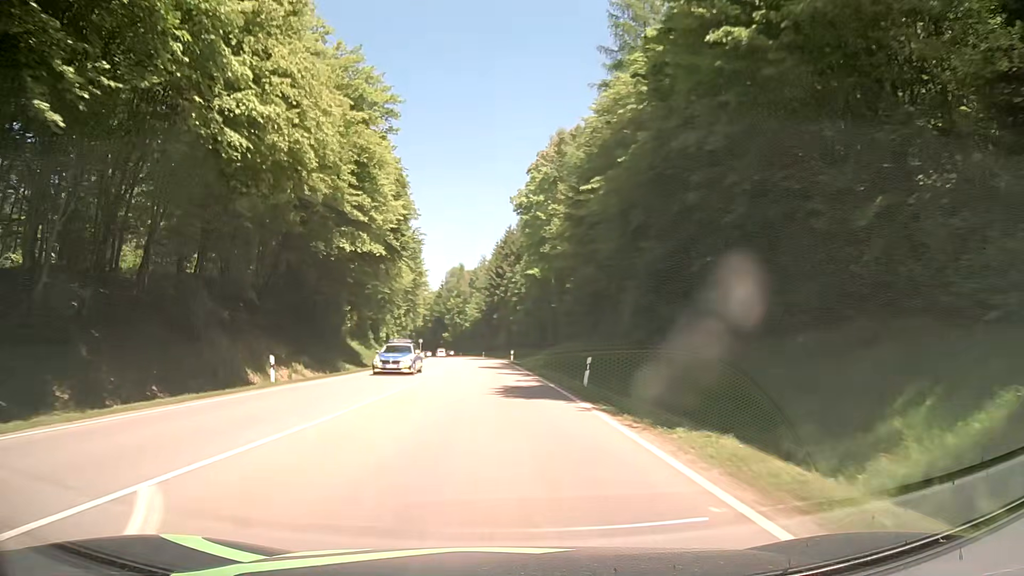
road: secondary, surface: asphalt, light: Day
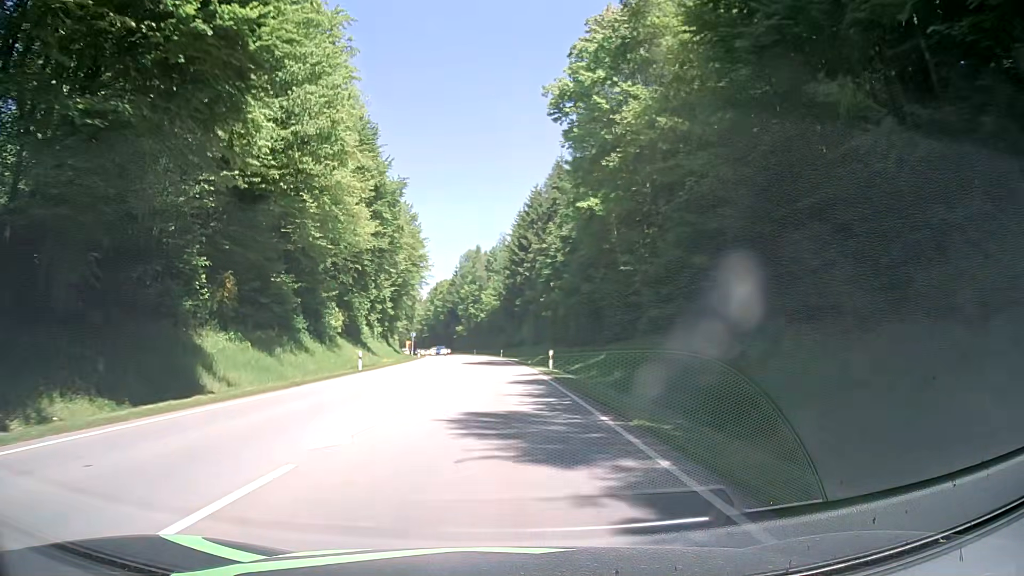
(-0.6, +32.5) m; -2°
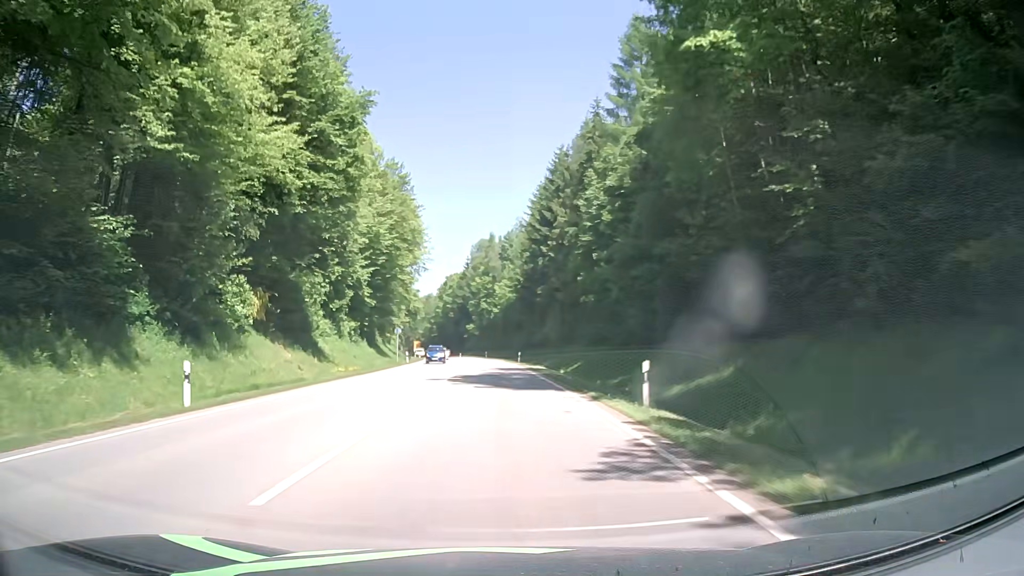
(-0.2, +21.7) m; -1°
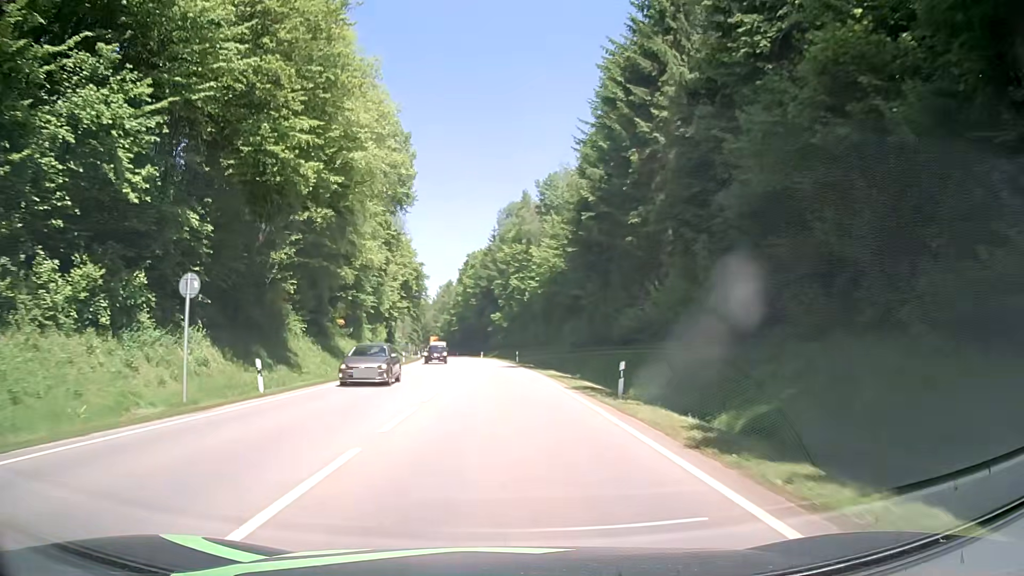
(-1.0, +43.3) m; -2°
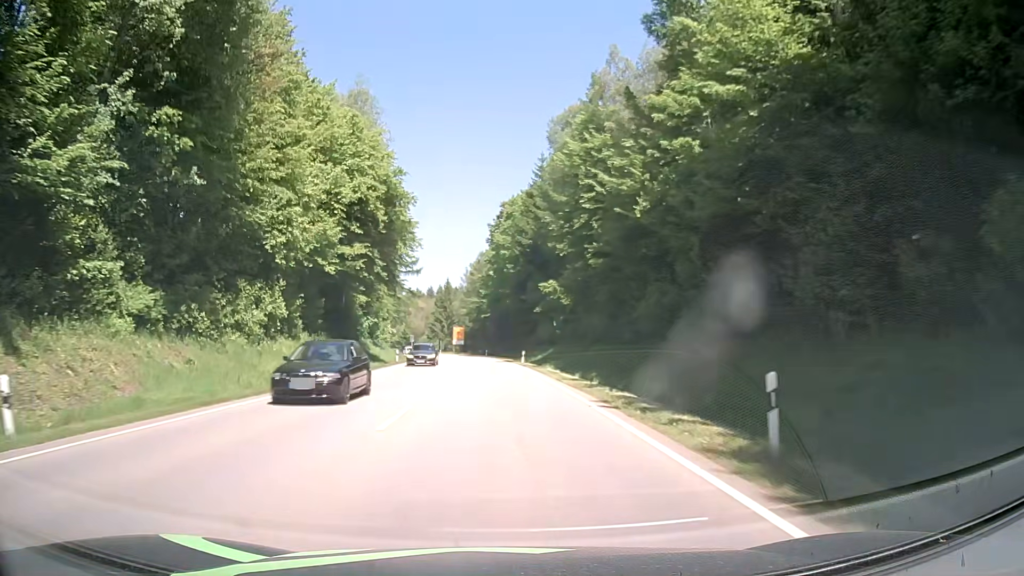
(-2.0, +54.0) m; -4°
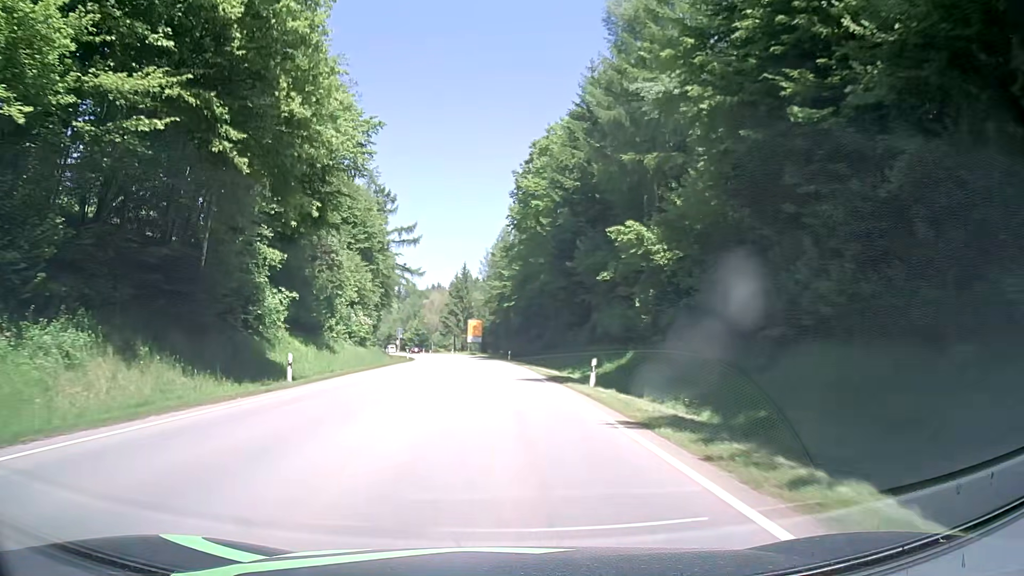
(-0.8, +32.4) m; -3°
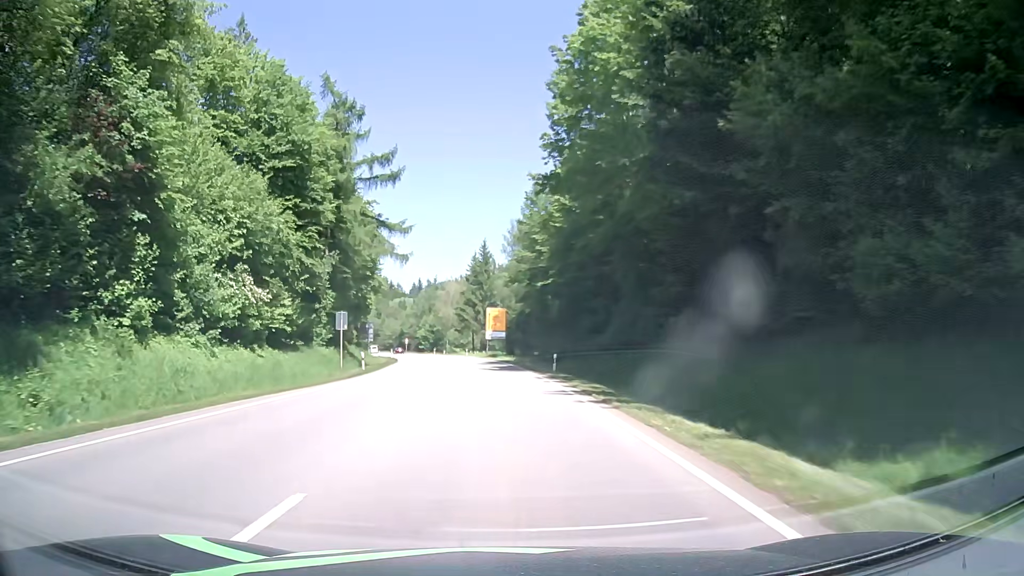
(-0.3, +32.5) m; -2°
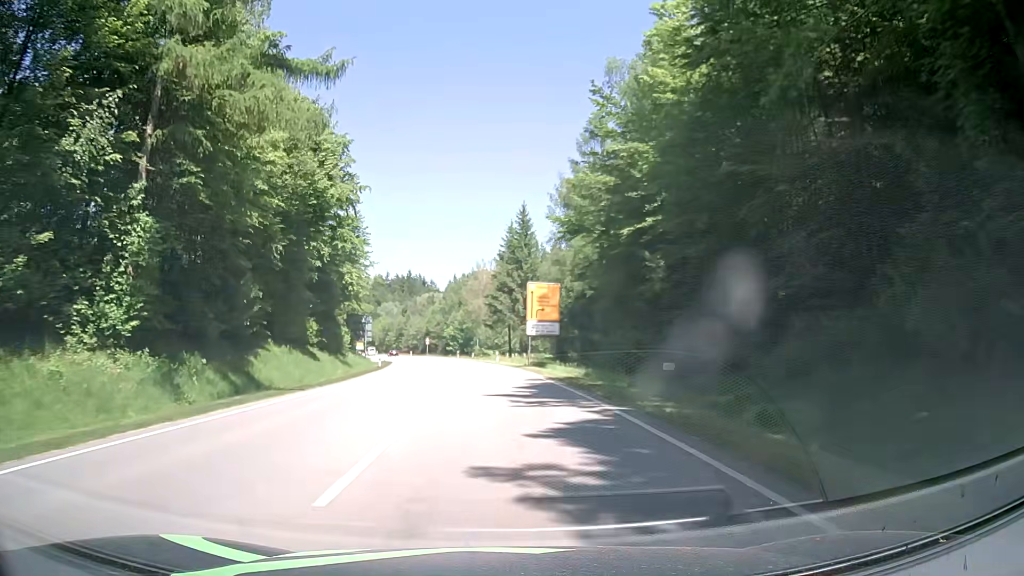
(-0.6, +32.5) m; -3°
(0, +10) (-1, +20) (-1, +30) (-2, +40) (-3, +50) (-5, +60) (-6, +70) (-8, +80) (-10, +89) (-12, +99) m
